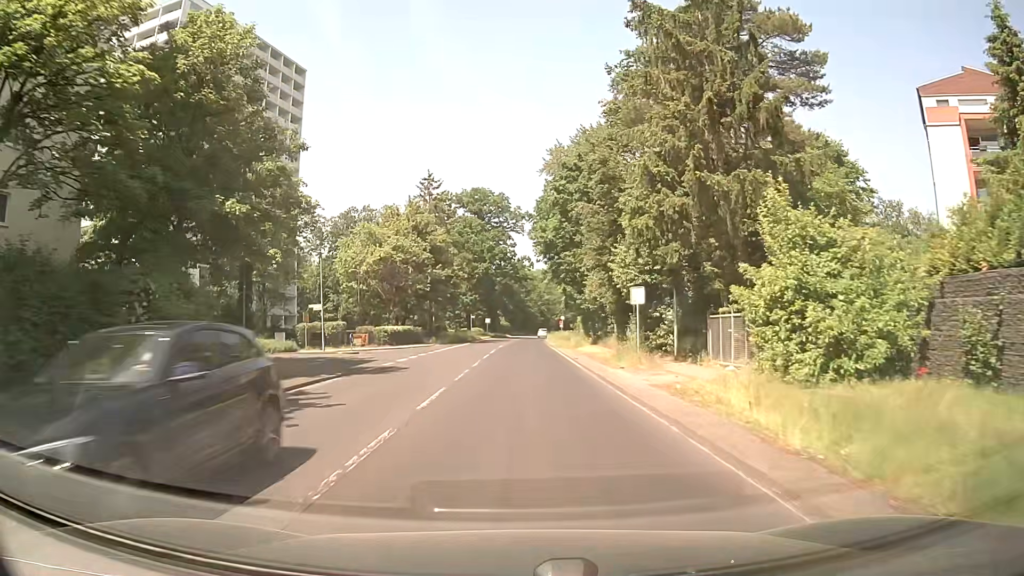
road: secondary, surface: asphalt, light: Day
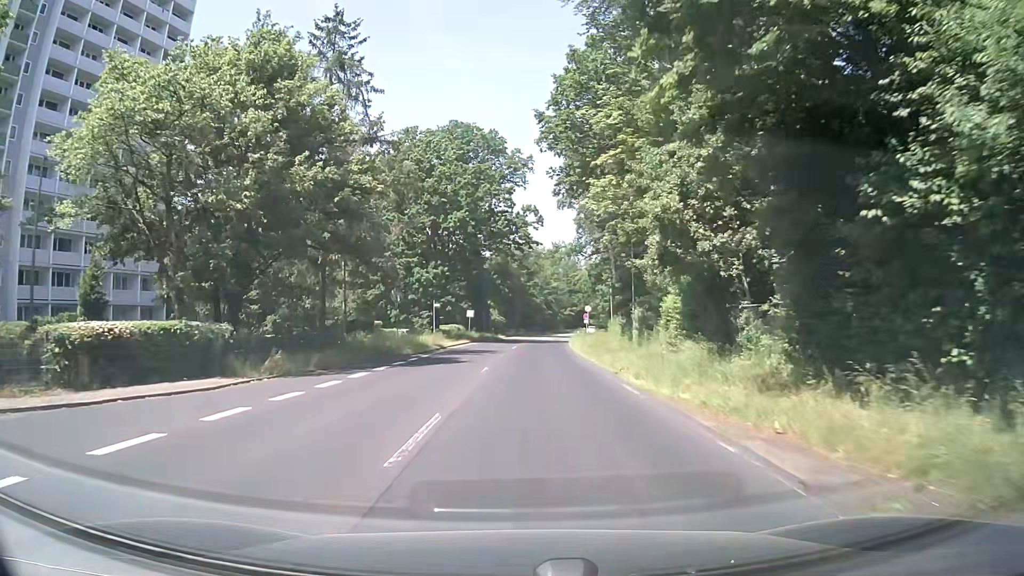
(-0.3, +40.6) m; 0°
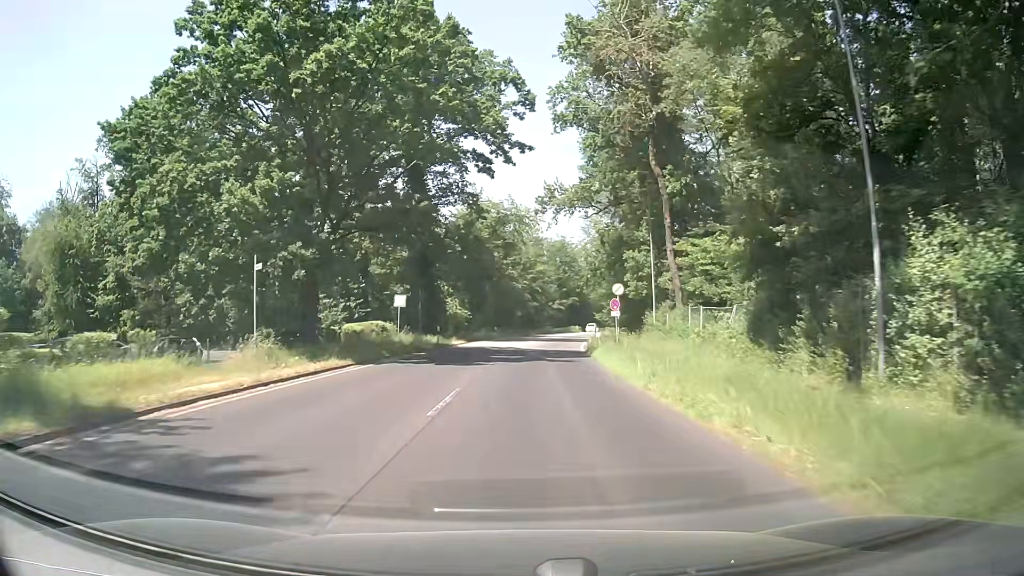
(+0.6, +32.6) m; +1°
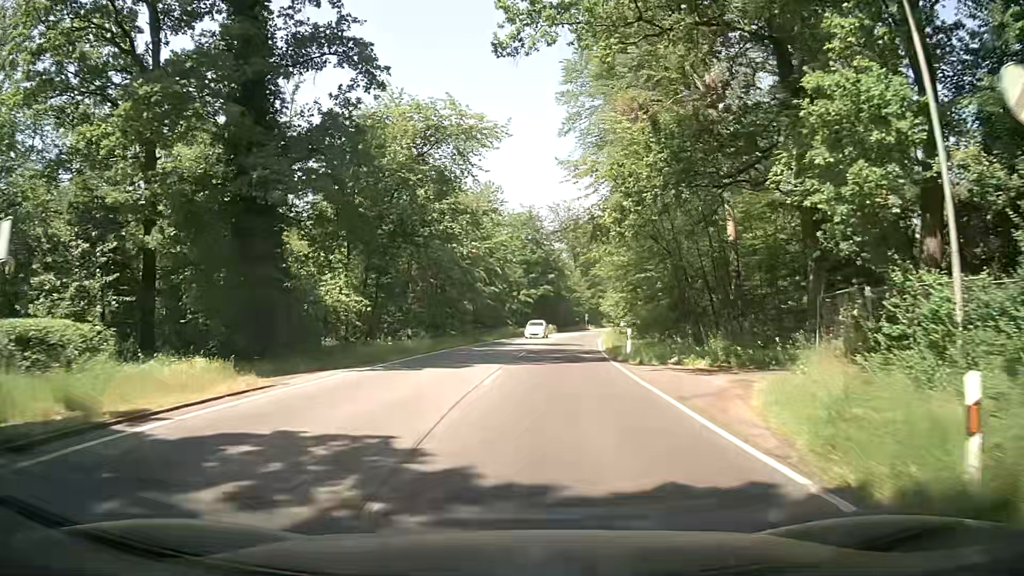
(+1.1, +31.8) m; +4°
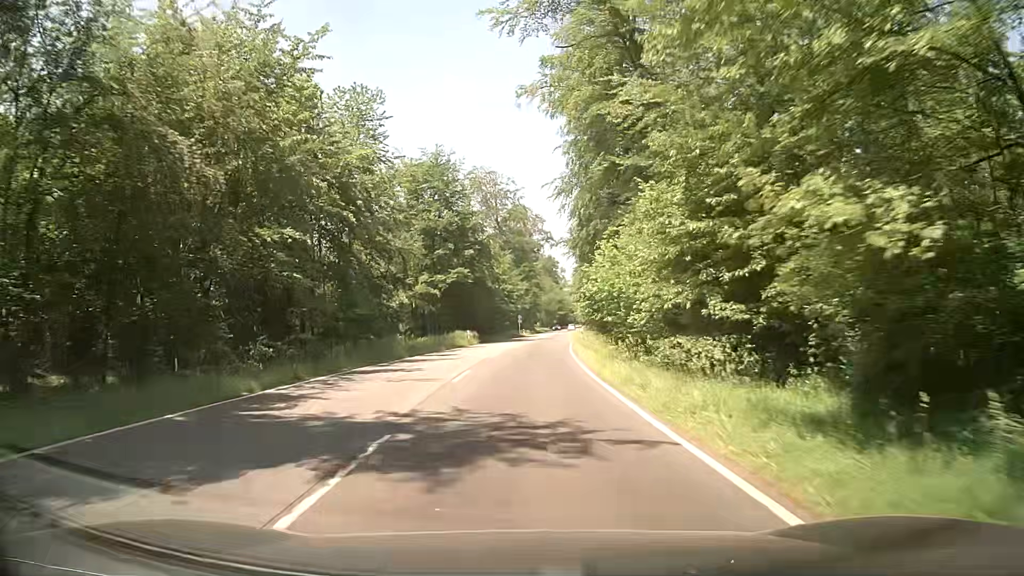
(+2.1, +33.9) m; +6°
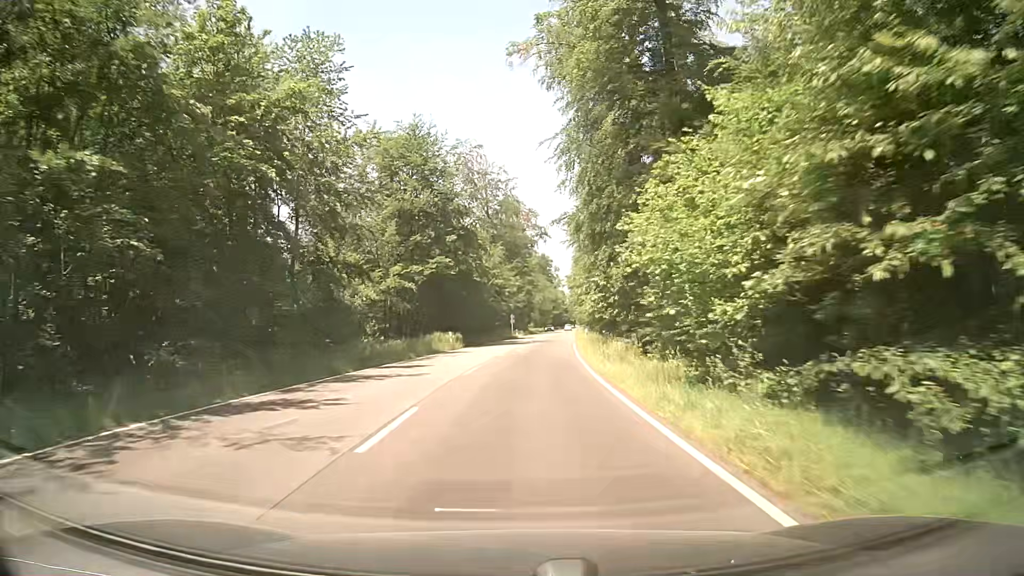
(+0.1, +9.2) m; +1°
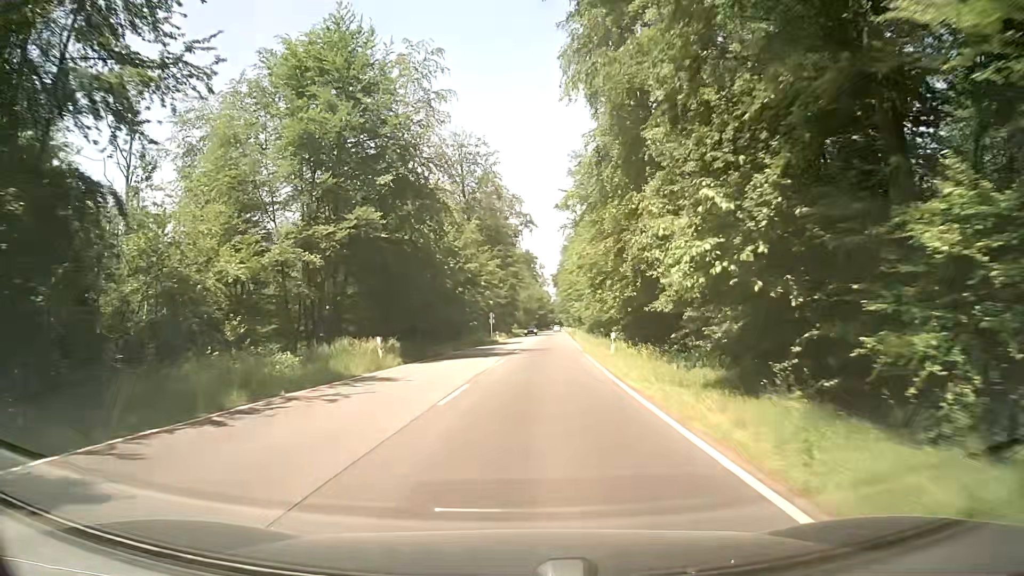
(+0.1, +19.3) m; +1°
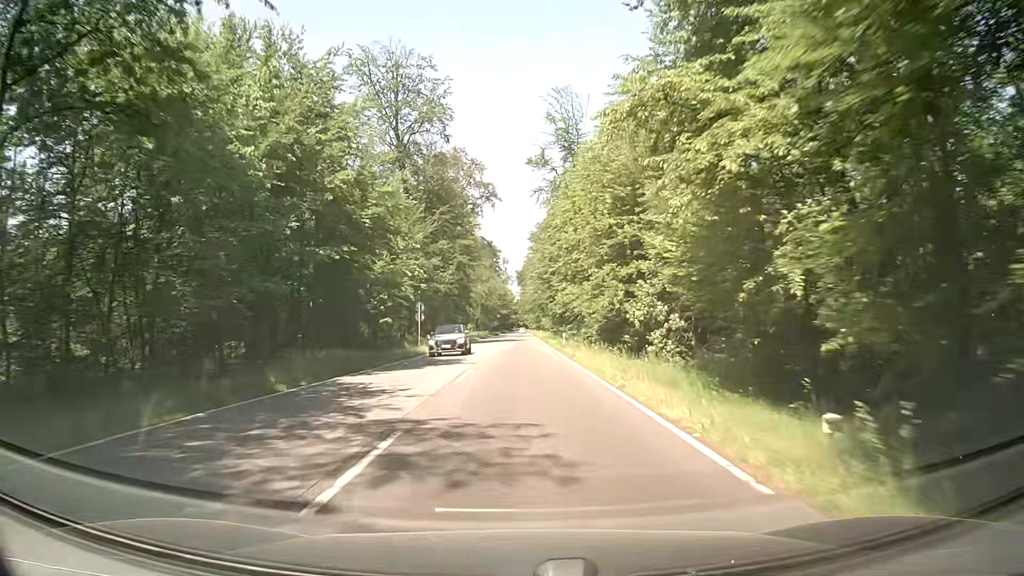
(+1.1, +31.1) m; +3°
(0, +10) (0, +20) (0, +30) (0, +40) (0, +50) (0, +60) (0, +70) (0, +80) (0, +90) (+1, +100) m
